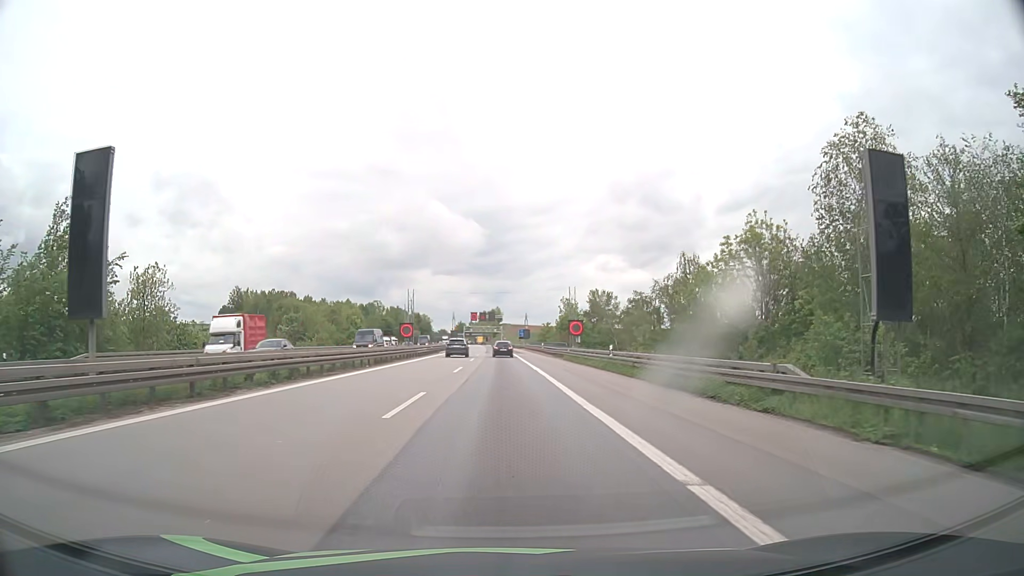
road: motorway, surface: asphalt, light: Day
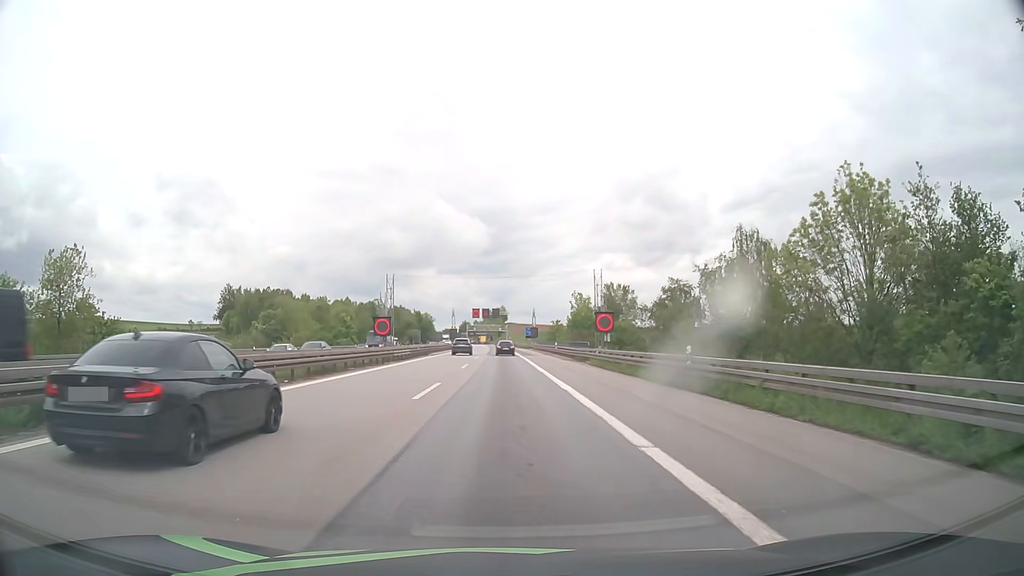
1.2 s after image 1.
(-0.1, +14.2) m; -1°
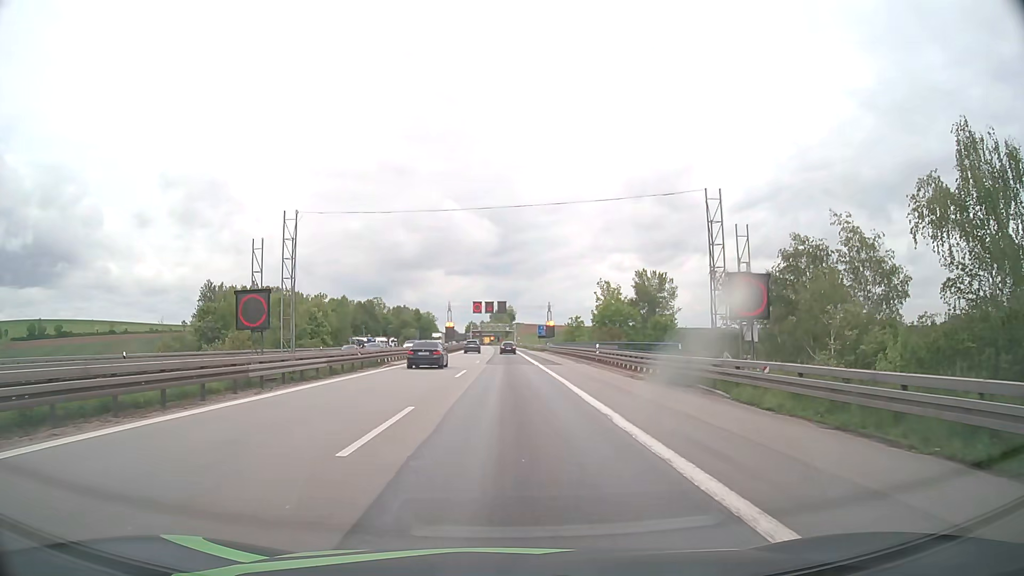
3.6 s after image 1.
(-0.2, +25.6) m; -1°
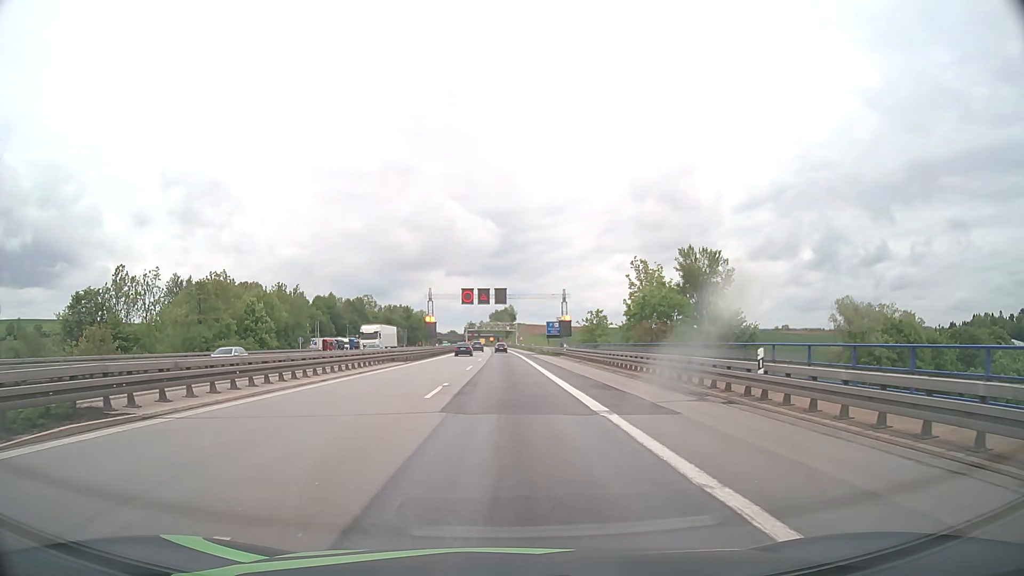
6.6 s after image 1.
(0.0, +27.3) m; 0°
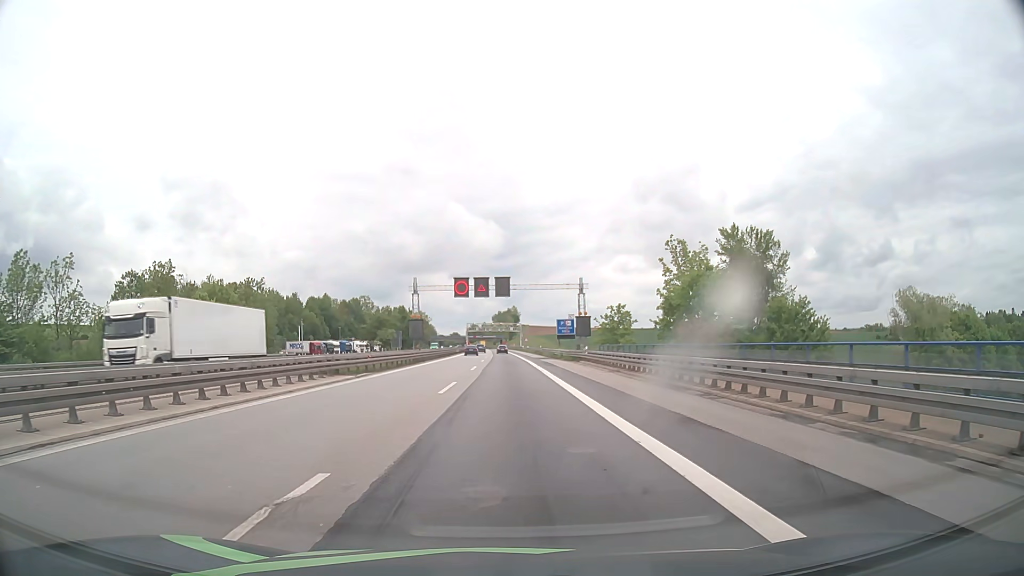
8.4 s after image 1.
(0.0, +15.4) m; 0°
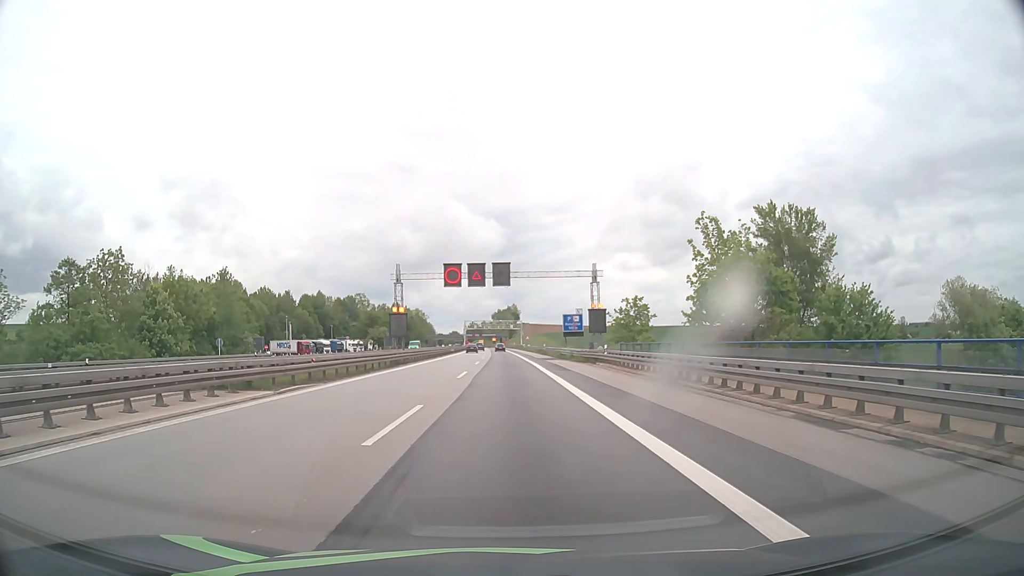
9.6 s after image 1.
(-0.1, +10.1) m; 0°
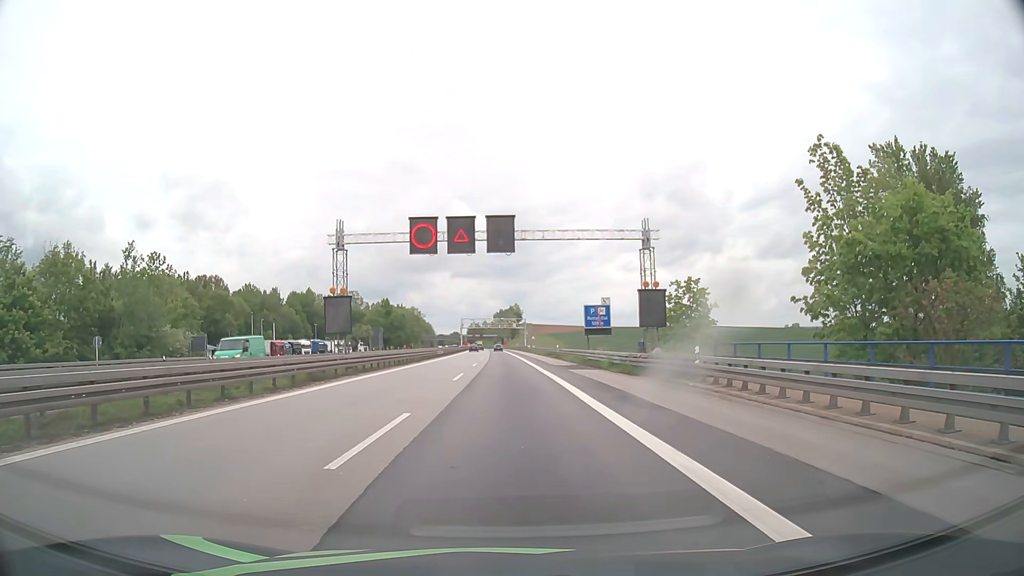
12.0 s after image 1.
(0.0, +20.0) m; 0°
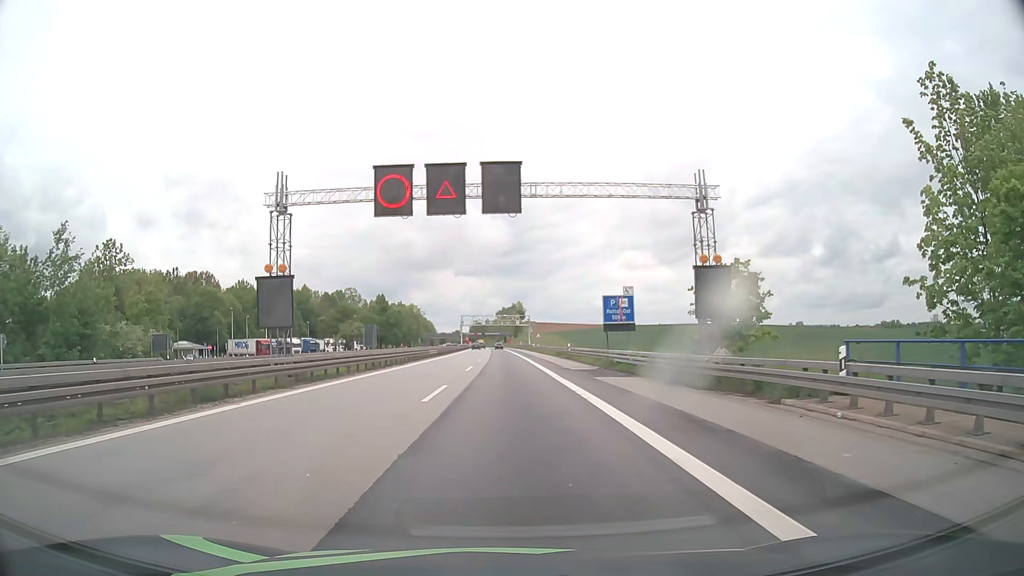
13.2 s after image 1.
(0.0, +9.9) m; 0°
(0, +10) (0, +20) (0, +30) (0, +40) (0, +50) (0, +60) (0, +70) (-1, +80) (-1, +90) (-1, +100) m
